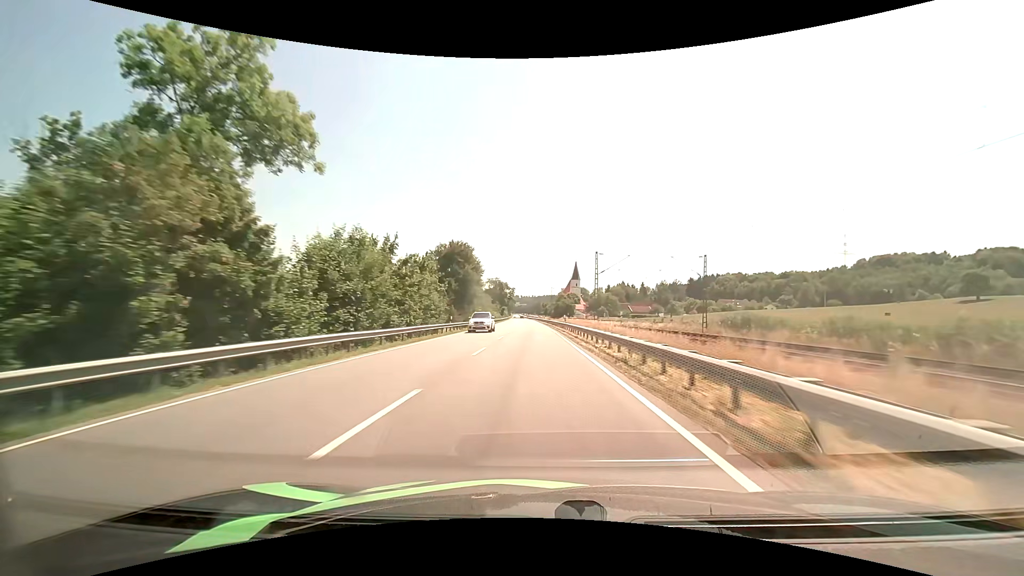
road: primary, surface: asphalt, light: Day
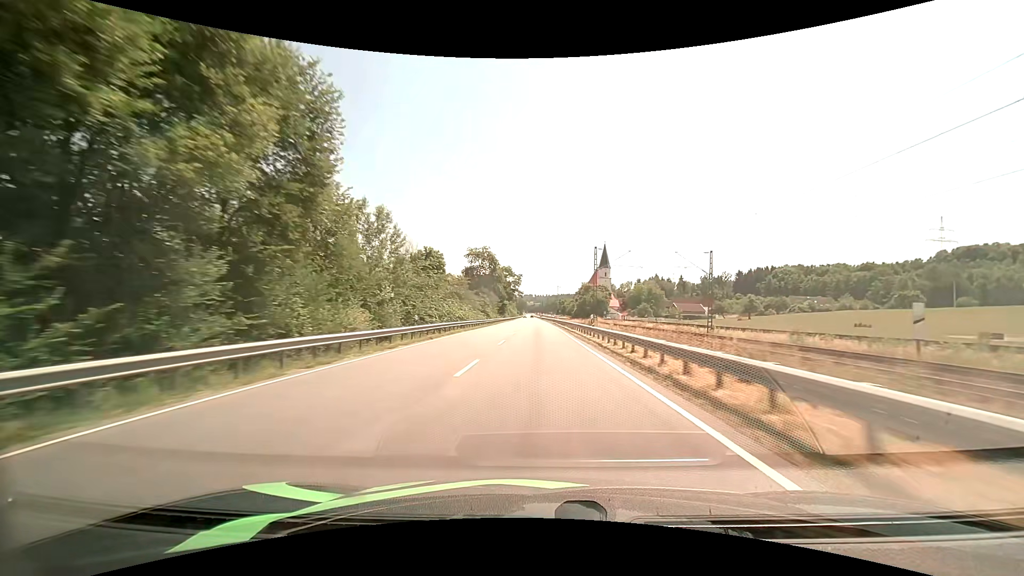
(-1.1, +66.4) m; -2°
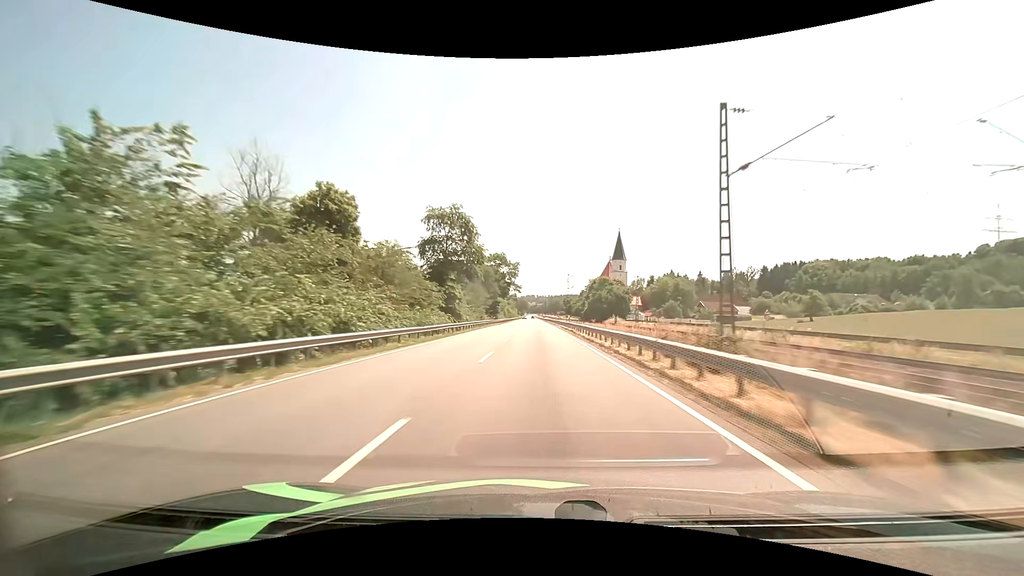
(-0.1, +32.8) m; 0°
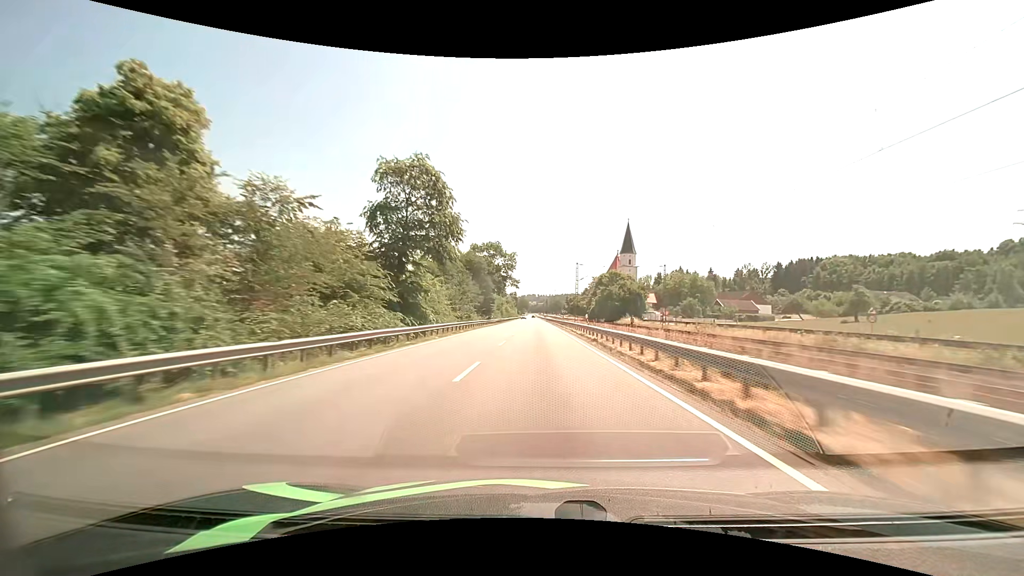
(0.0, +16.3) m; 0°
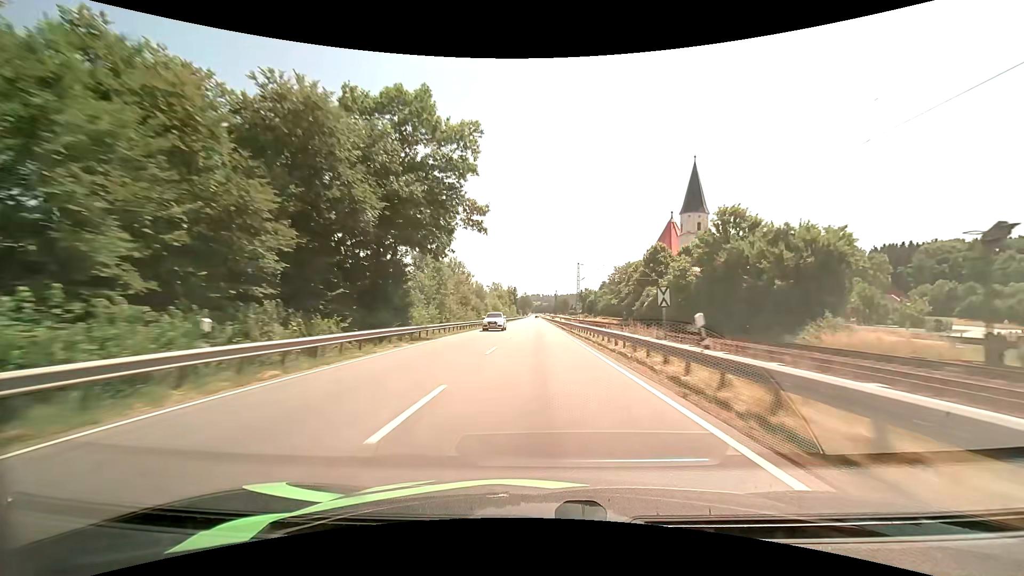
(-0.3, +65.3) m; -1°
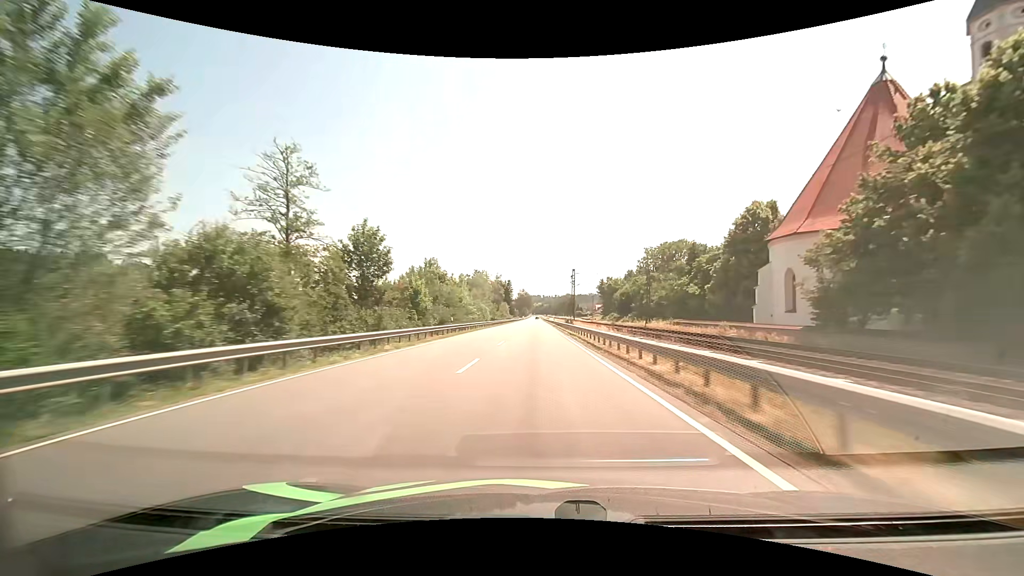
(-0.1, +65.9) m; 0°
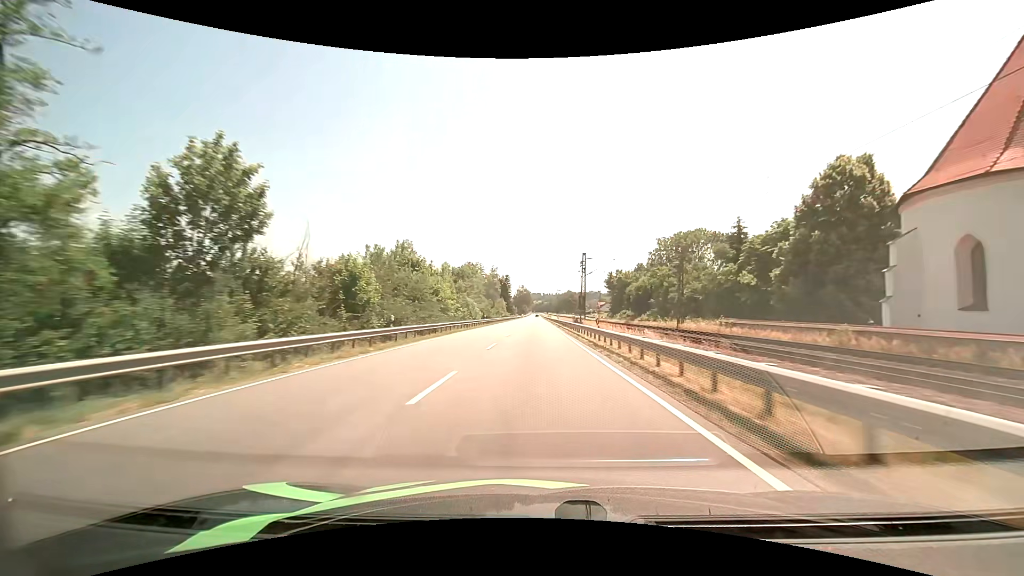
(0.0, +16.6) m; 0°
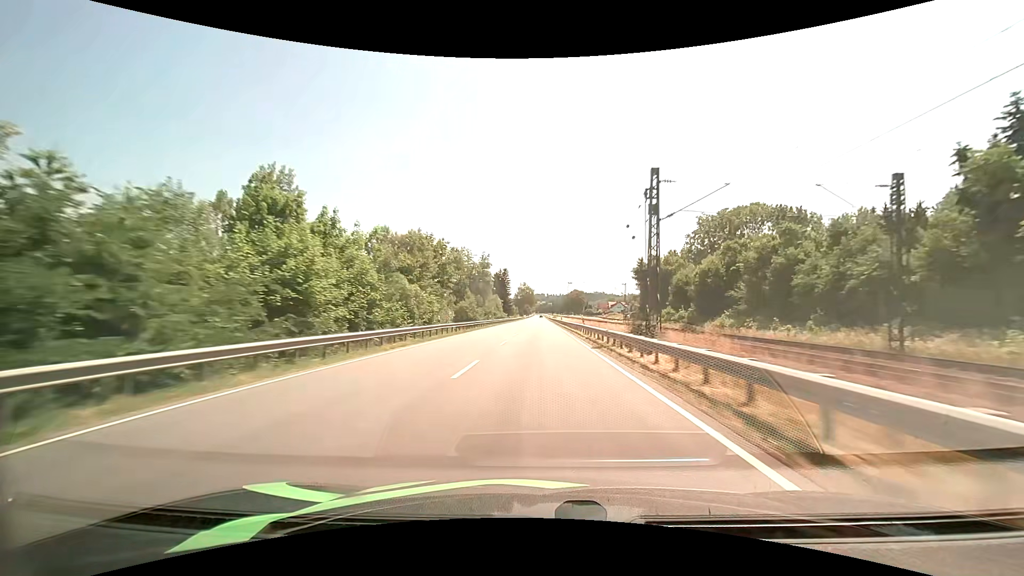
(-0.1, +33.2) m; -1°
(0, +10) (0, +20) (0, +30) (0, +40) (0, +50) (0, +60) (0, +70) (0, +80) (0, +90) (+1, +100) m
